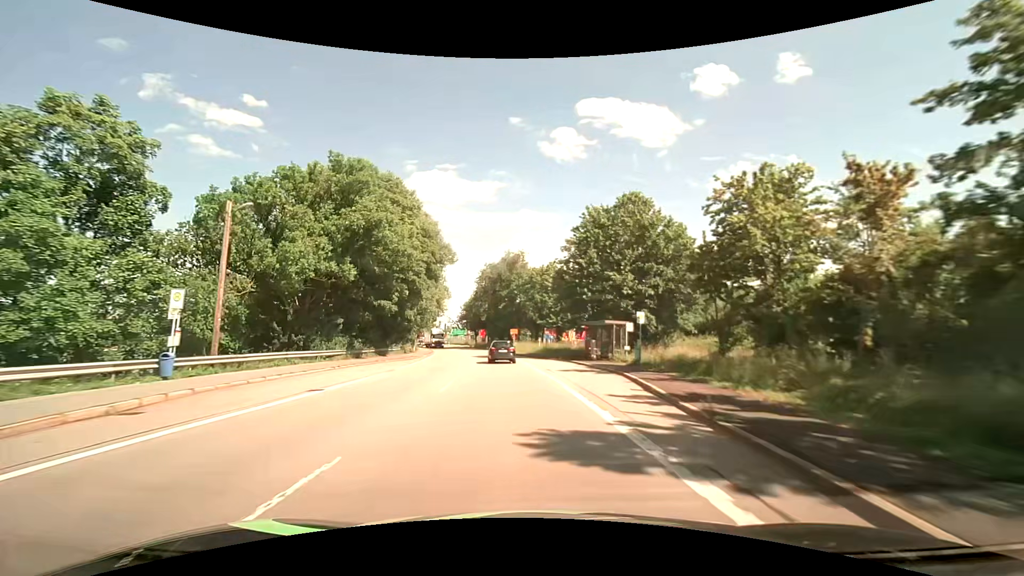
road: primary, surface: asphalt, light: Day
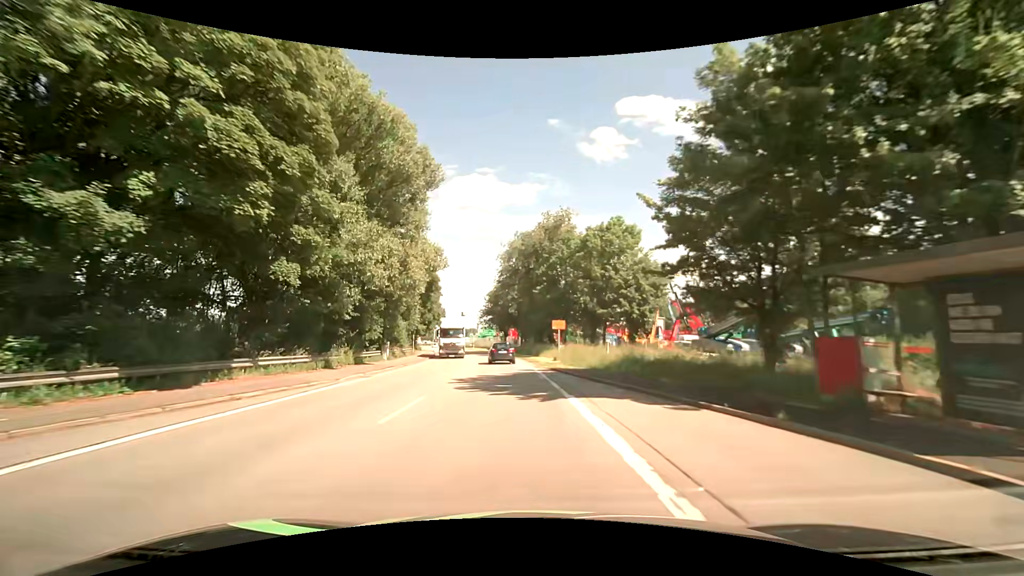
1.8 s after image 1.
(-1.3, +29.4) m; -5°
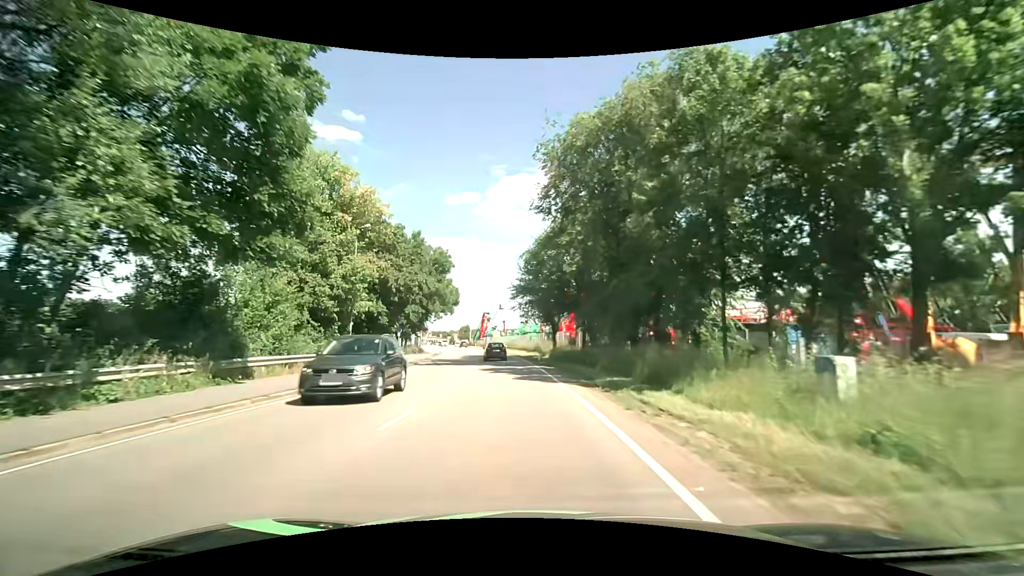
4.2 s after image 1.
(-1.7, +34.8) m; -6°
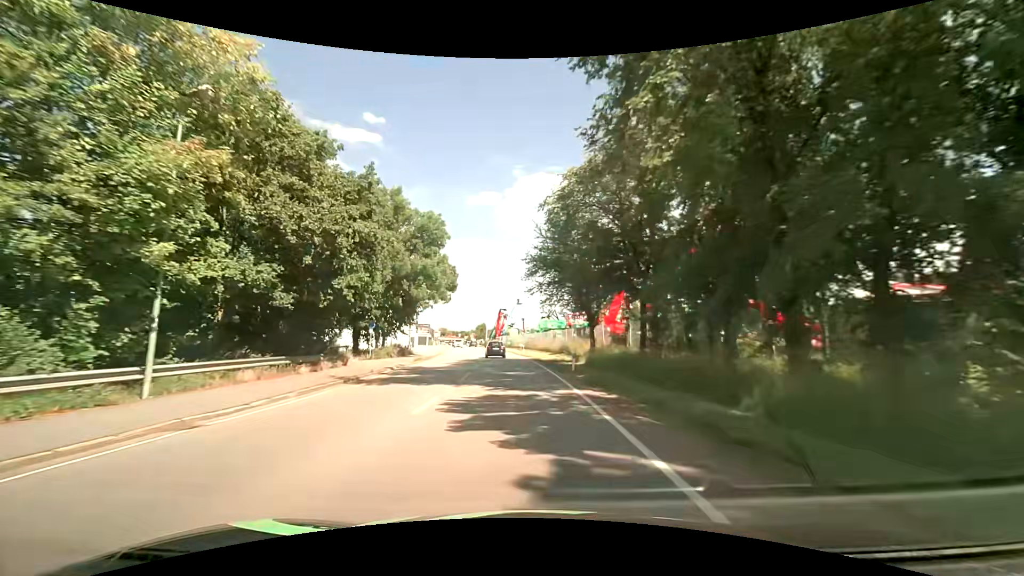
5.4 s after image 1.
(-0.3, +16.1) m; -2°
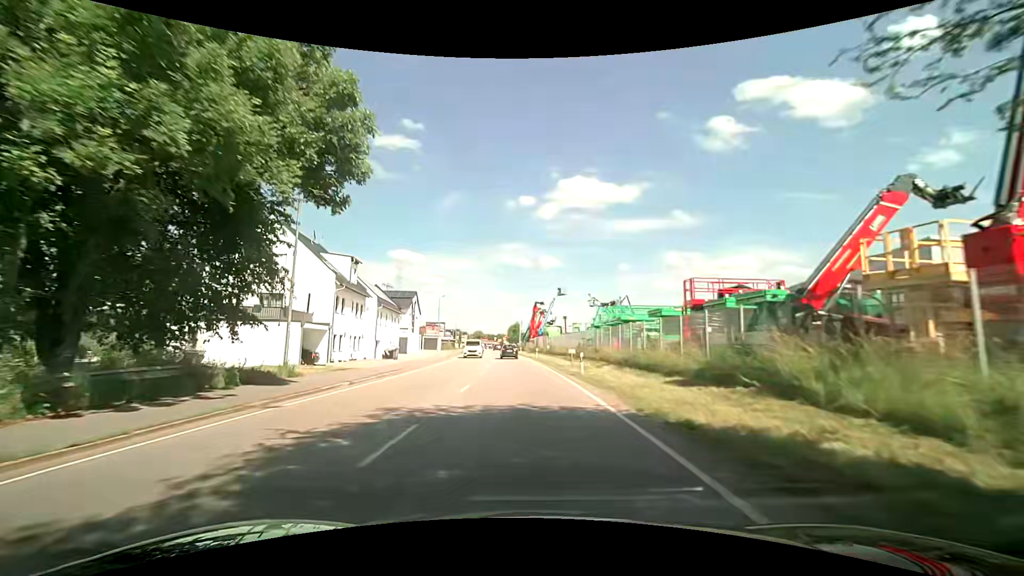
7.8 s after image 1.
(-1.4, +31.4) m; -4°
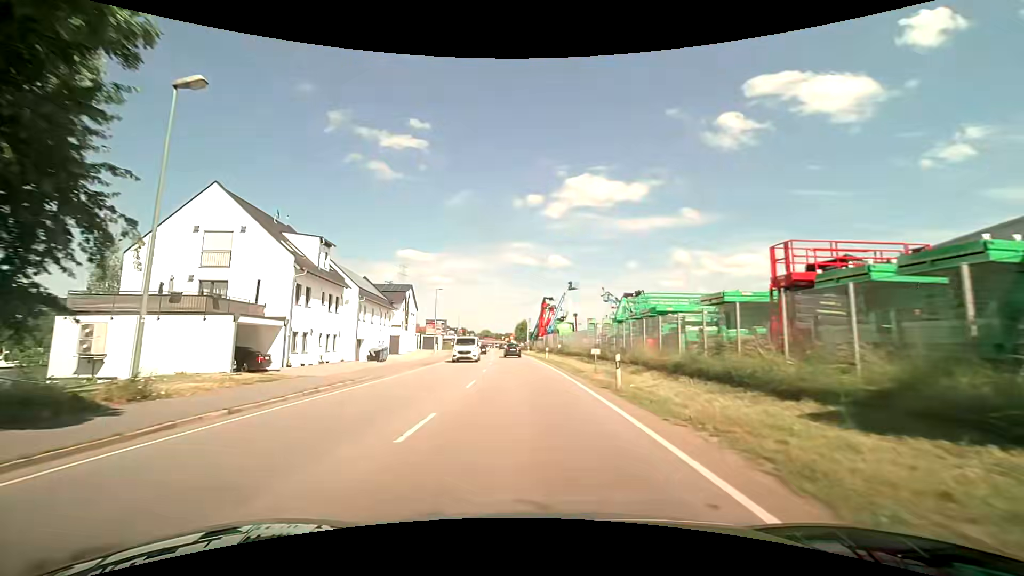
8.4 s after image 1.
(-0.1, +7.7) m; -2°
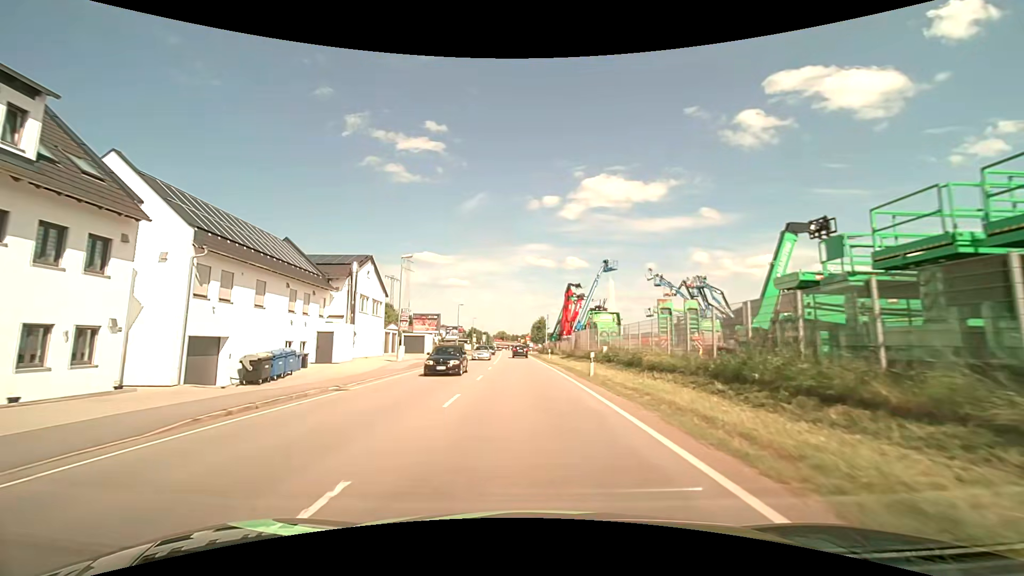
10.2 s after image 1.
(-0.3, +23.1) m; -2°
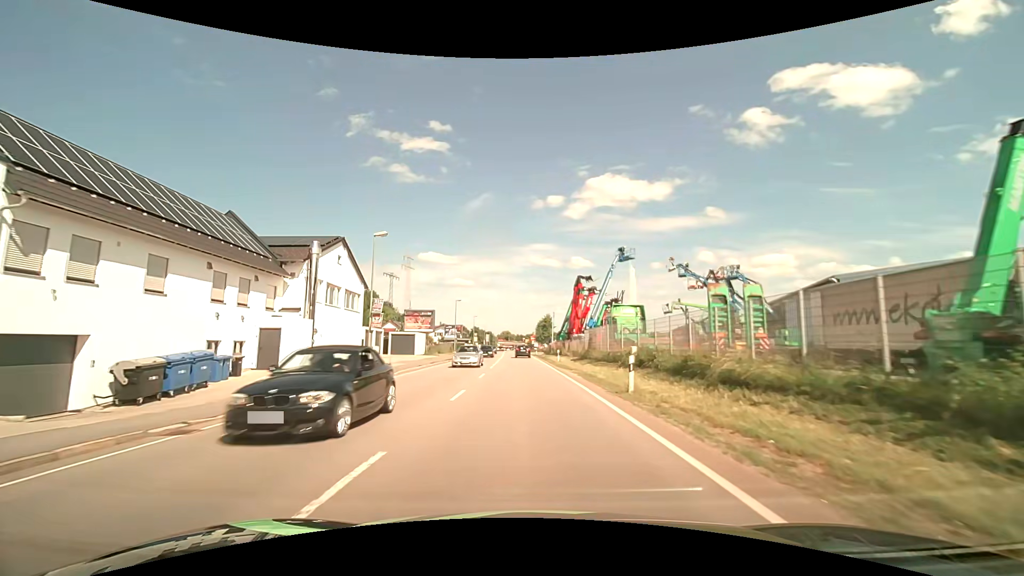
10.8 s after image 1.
(0.0, +7.7) m; 0°
